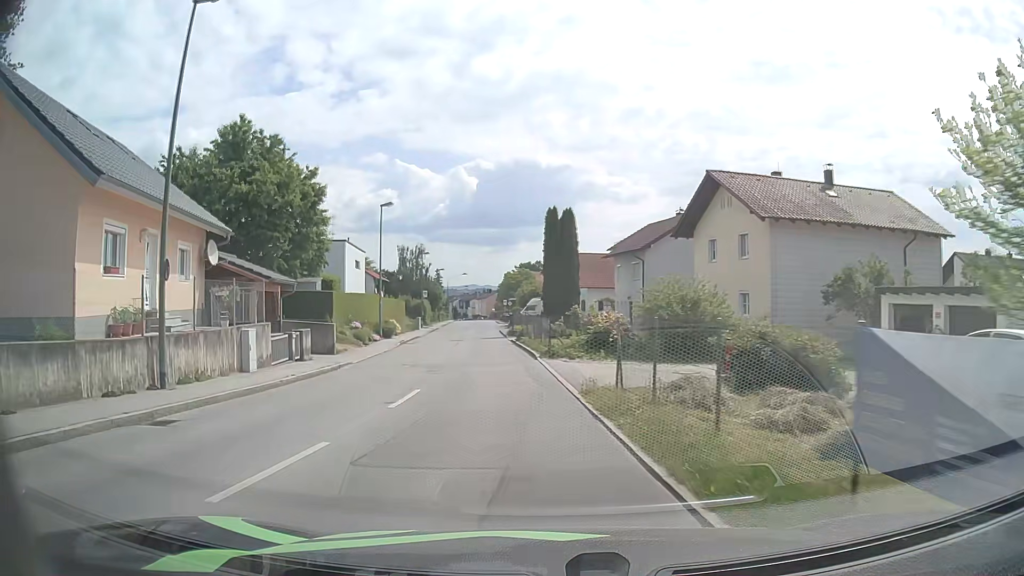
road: unclassified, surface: asphalt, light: Day
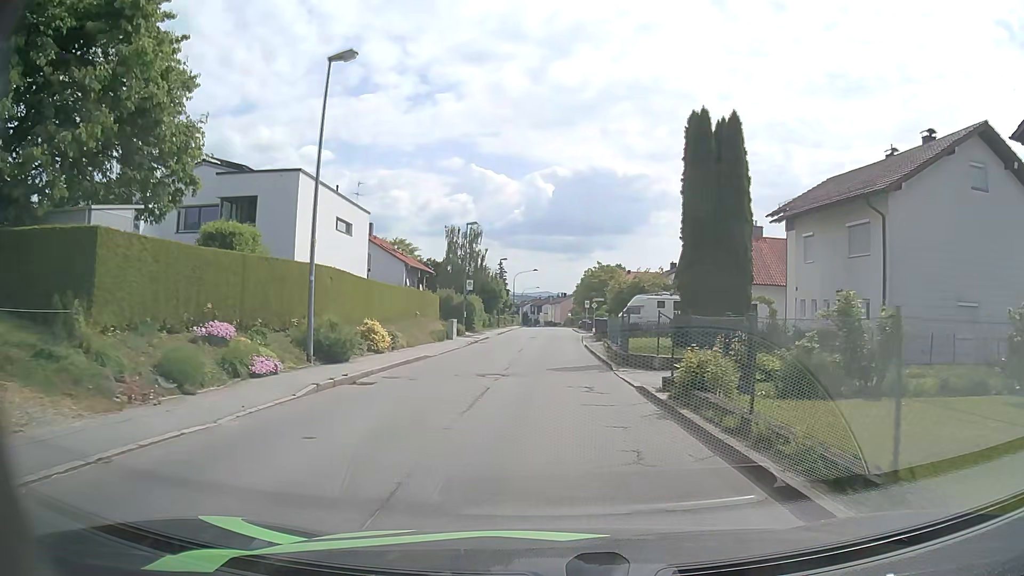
(-2.0, +24.4) m; -6°
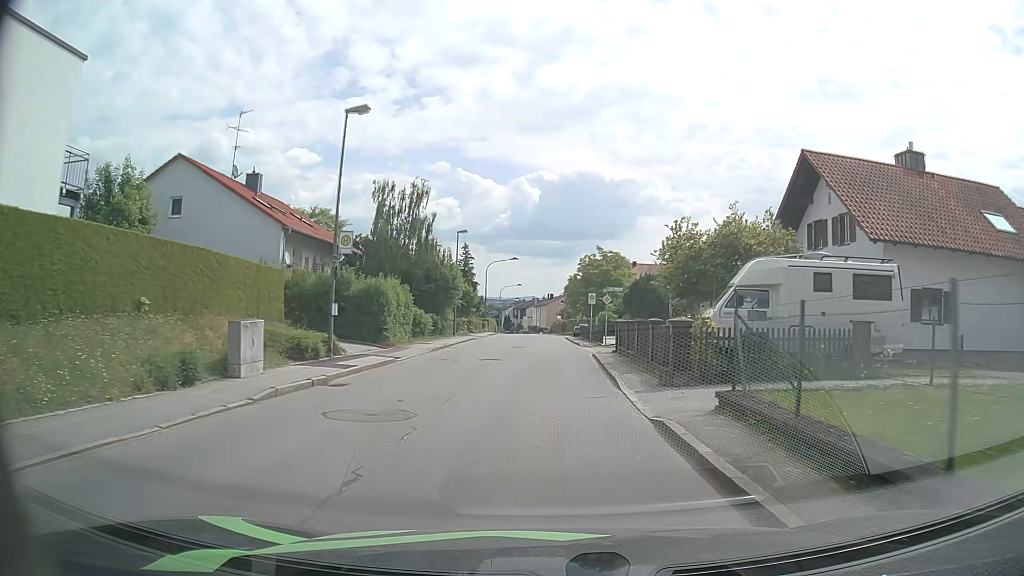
(+0.3, +26.5) m; 0°
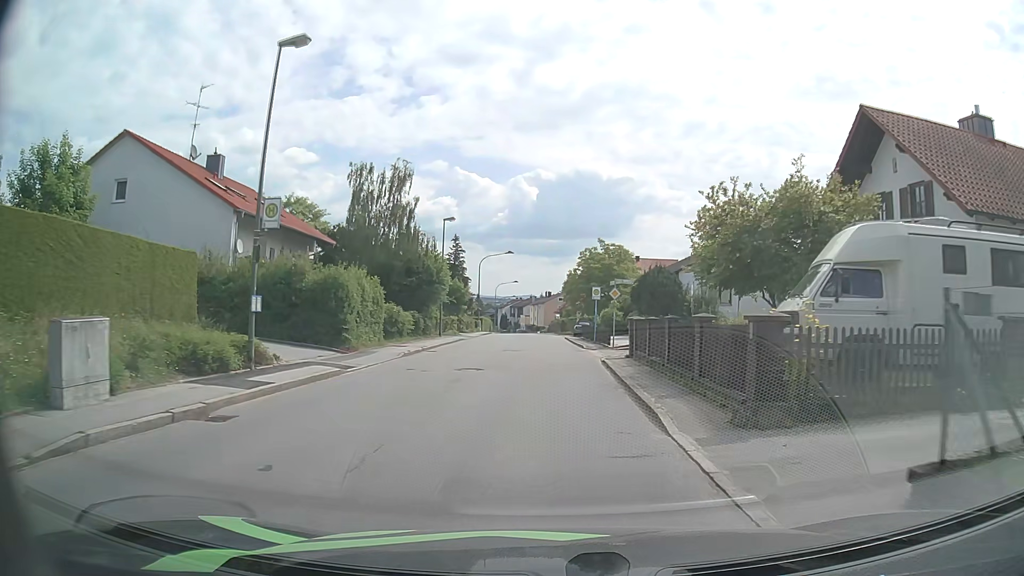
(+0.1, +5.7) m; +1°
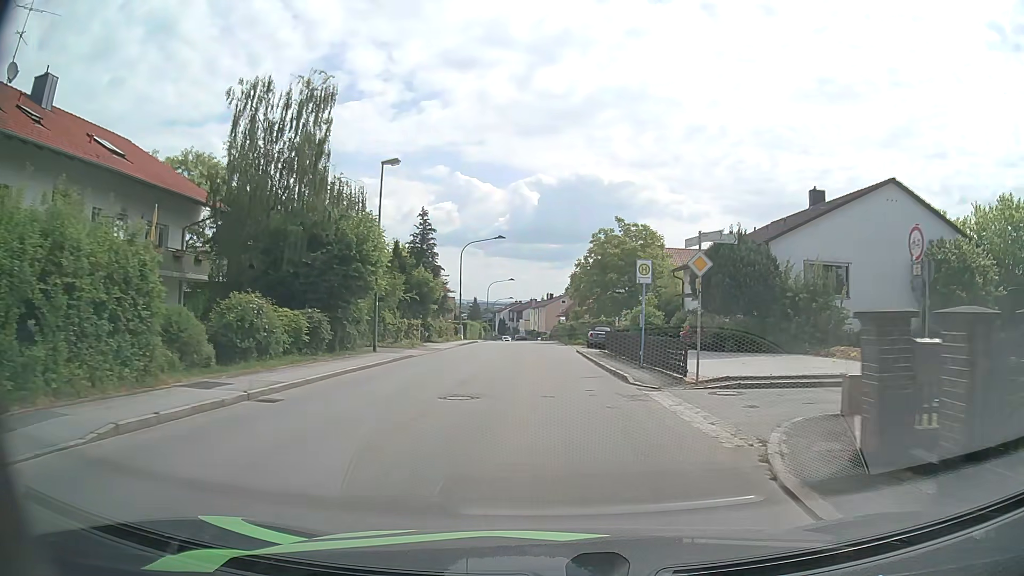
(0.0, +17.8) m; 0°
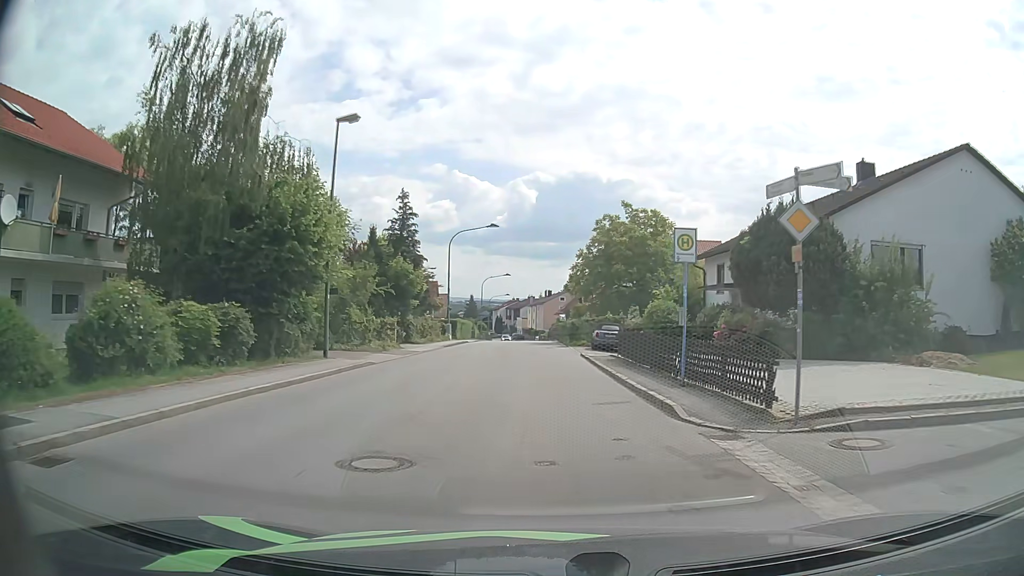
(0.0, +6.1) m; 0°
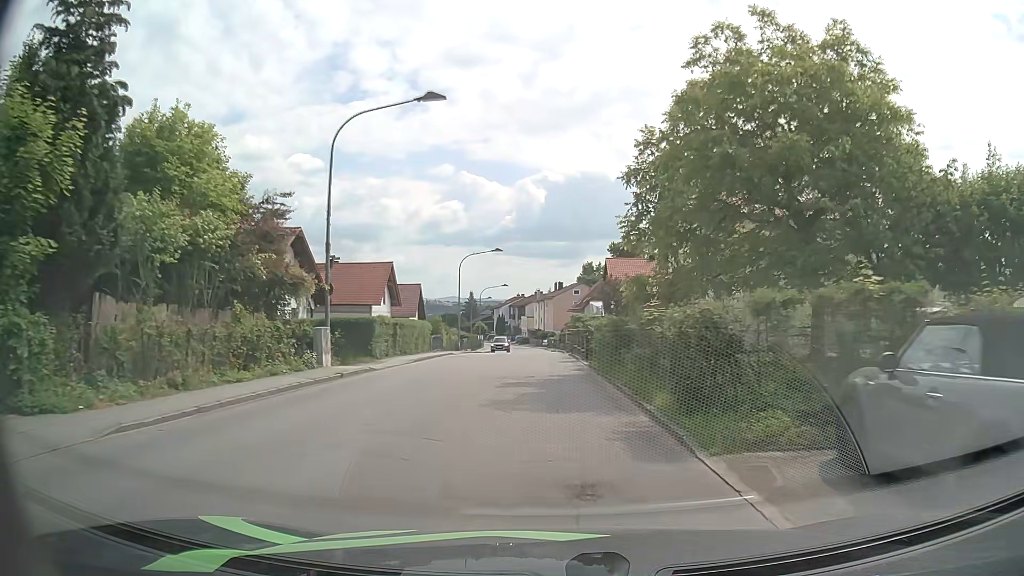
(-0.2, +31.5) m; -1°
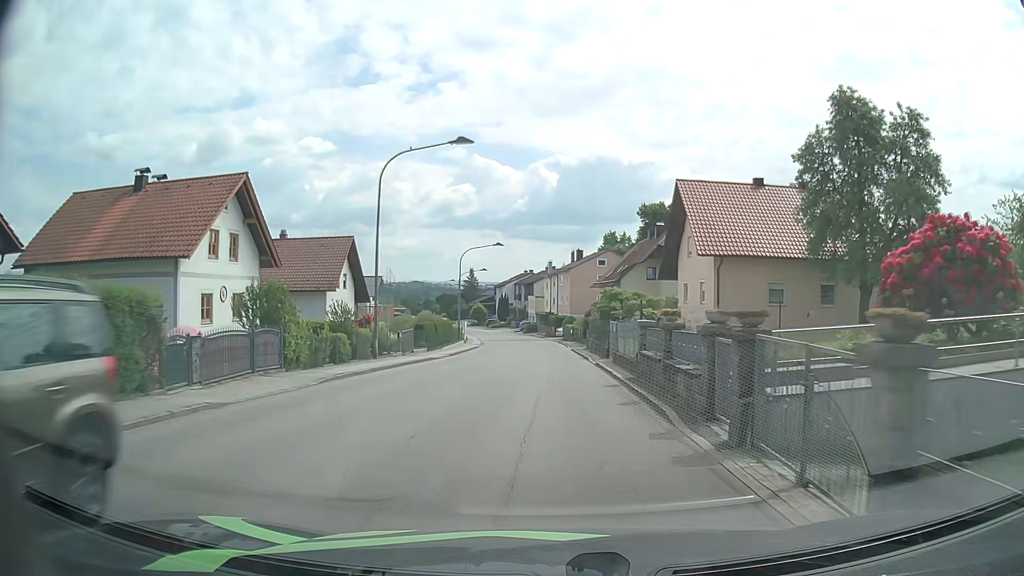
(-0.4, +33.2) m; -1°
(0, +10) (0, +20) (0, +30) (0, +40) (0, +50) (-1, +60) (-1, +70) (-2, +80) (-4, +90) (-6, +100) m
